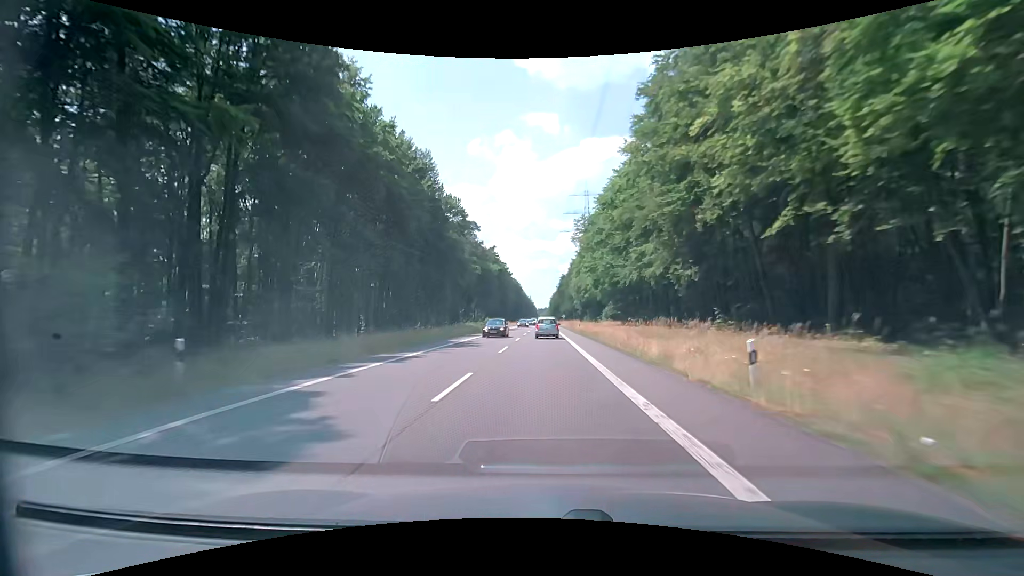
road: secondary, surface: asphalt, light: Day
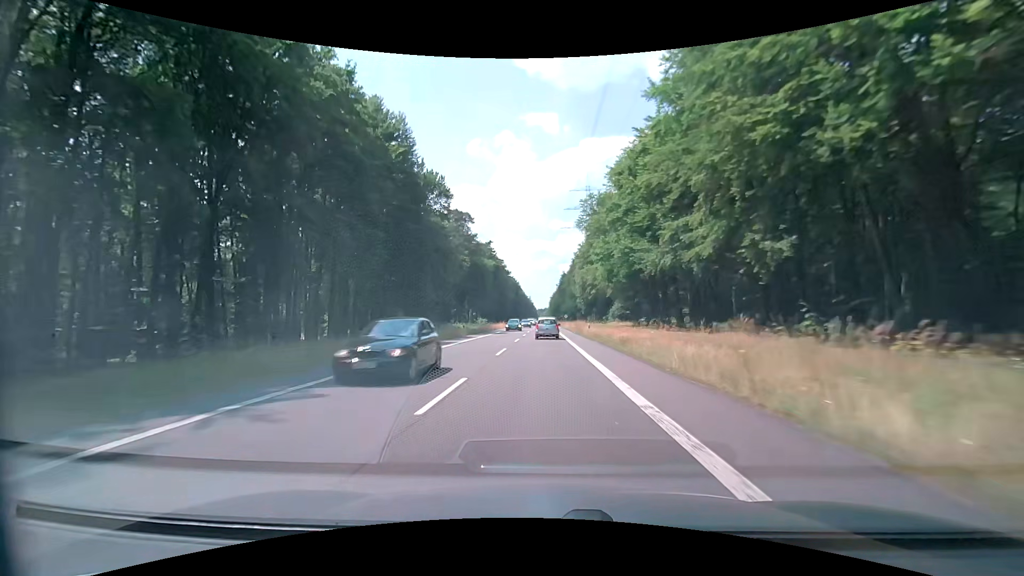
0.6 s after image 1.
(0.0, +13.1) m; 0°
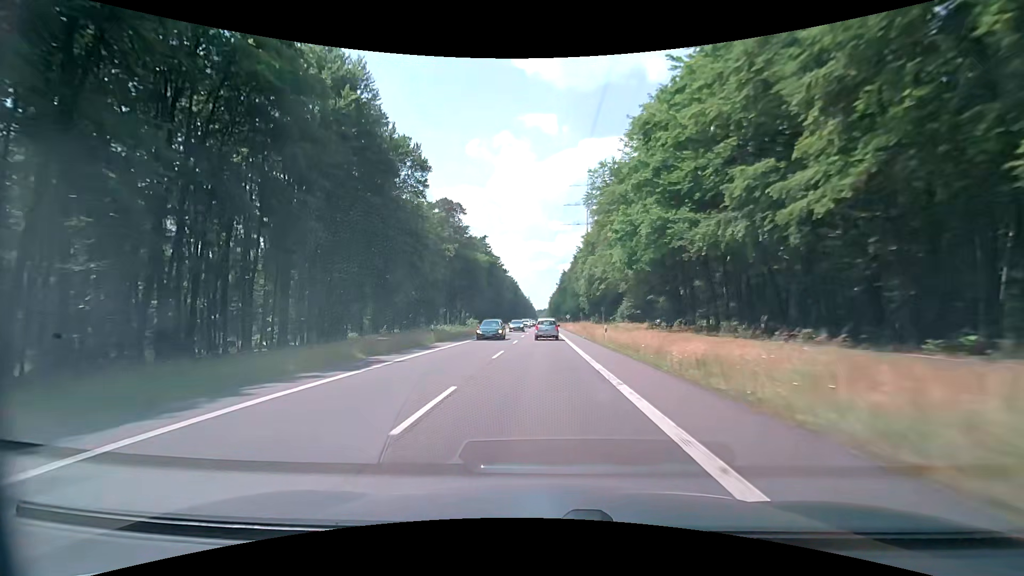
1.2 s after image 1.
(0.0, +13.0) m; 0°
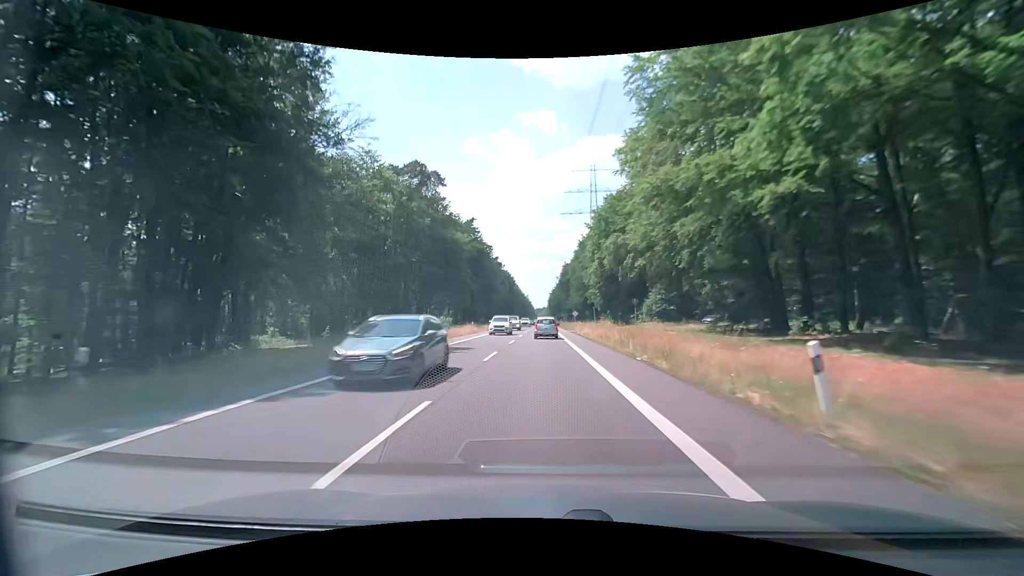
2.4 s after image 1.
(0.0, +25.9) m; 0°
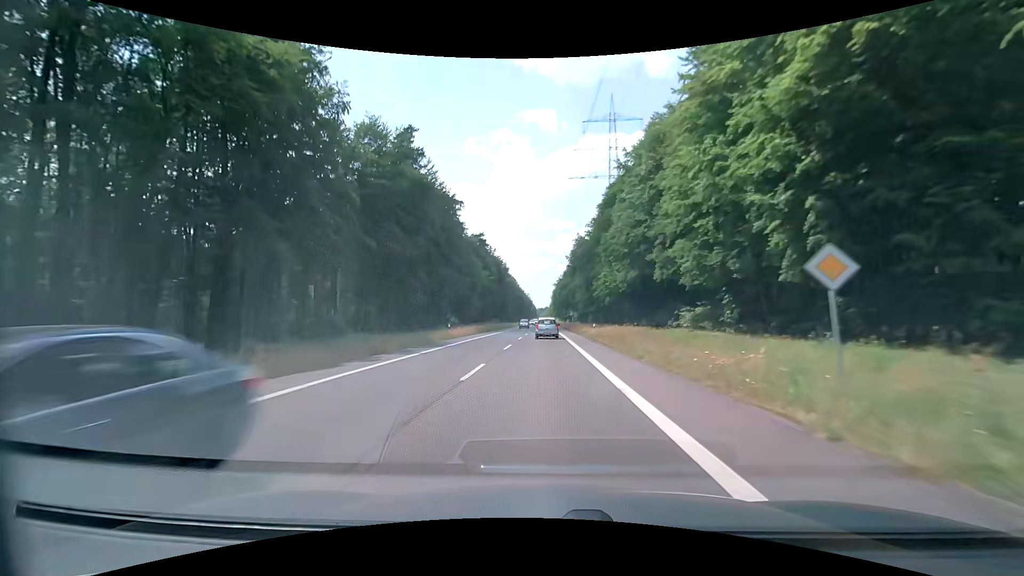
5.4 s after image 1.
(0.0, +65.0) m; 0°
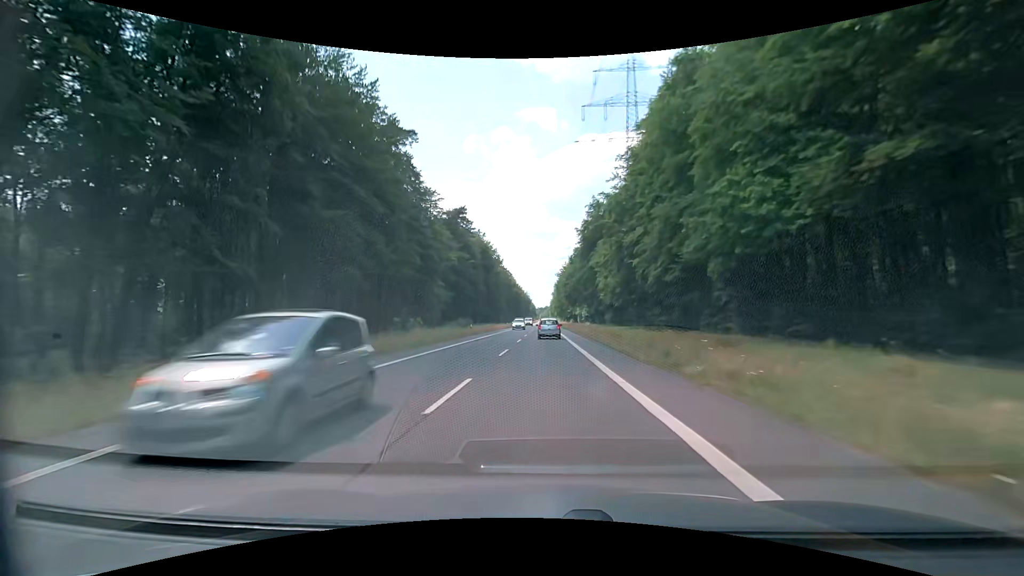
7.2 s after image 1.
(-0.3, +39.5) m; 0°
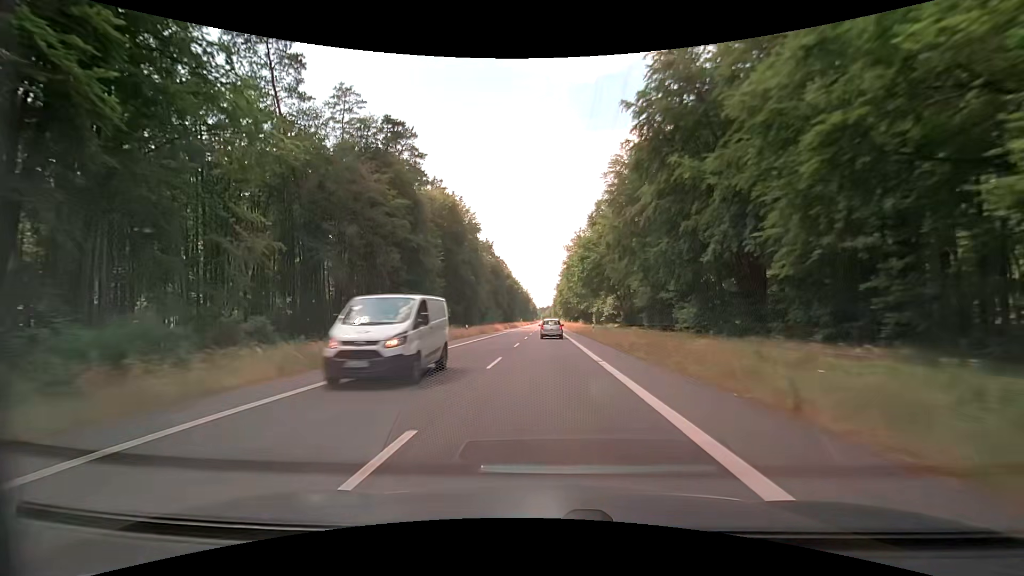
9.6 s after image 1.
(+0.1, +53.5) m; 0°
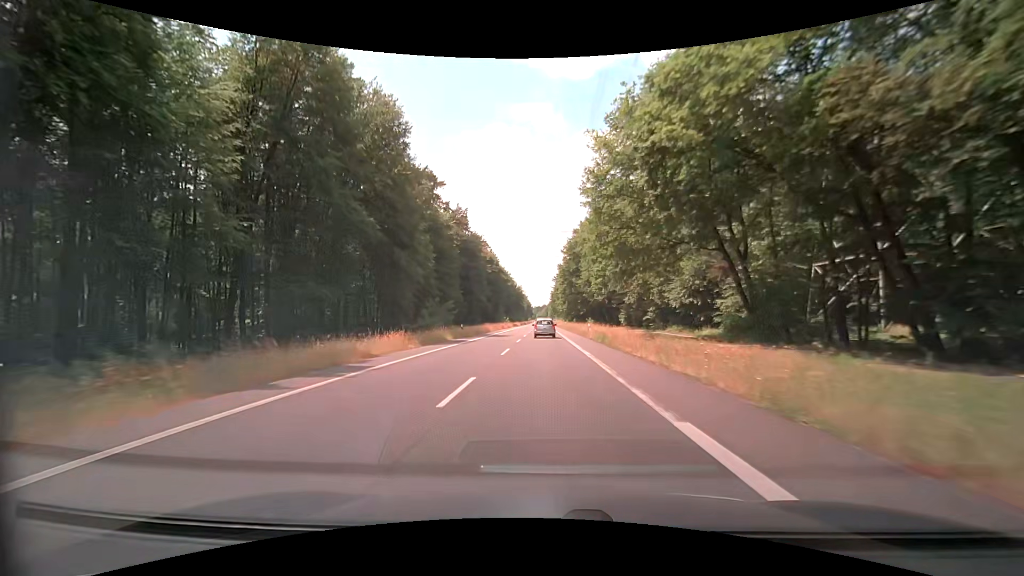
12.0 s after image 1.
(+0.4, +54.3) m; +1°
(0, +10) (0, +20) (0, +30) (0, +40) (0, +50) (0, +60) (0, +70) (0, +80) (0, +90) (0, +100) m
